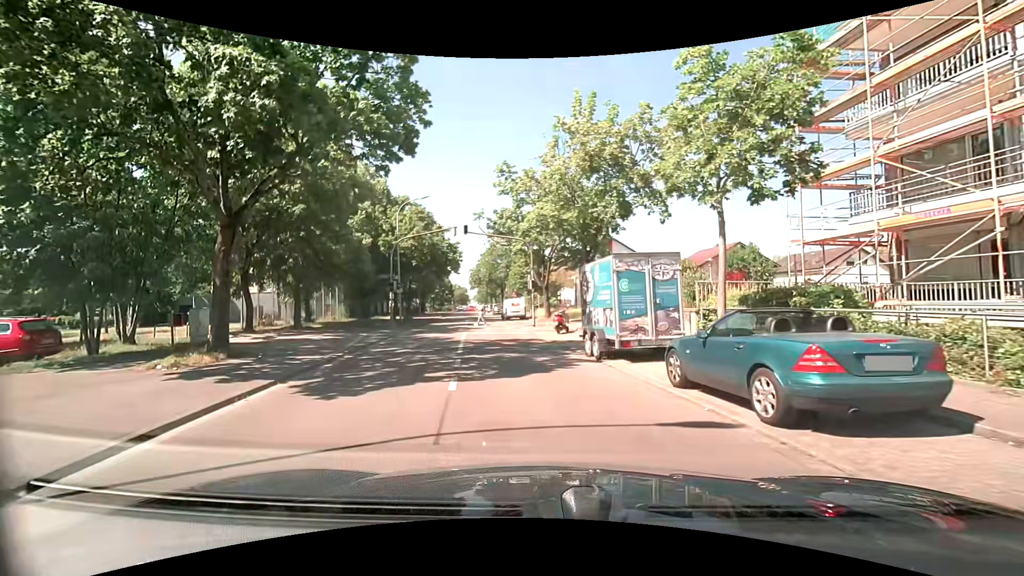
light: Day
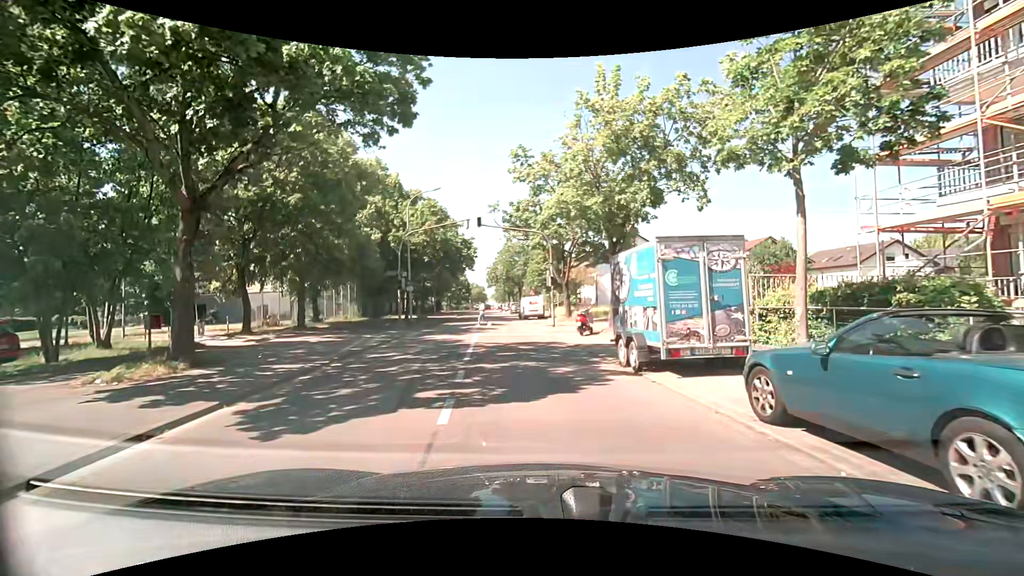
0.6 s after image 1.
(0.0, +2.4) m; -2°
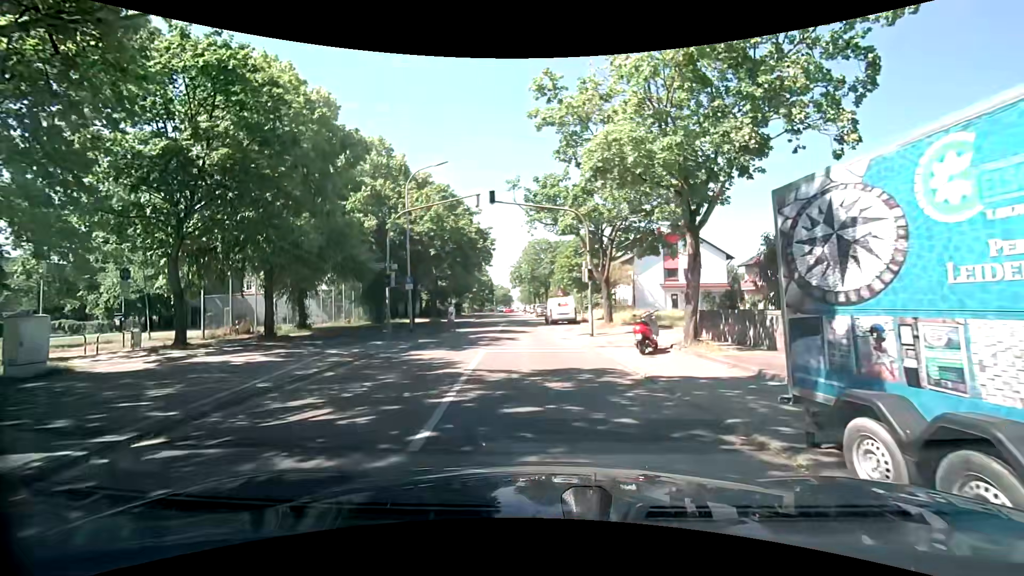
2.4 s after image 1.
(-0.2, +7.0) m; -2°
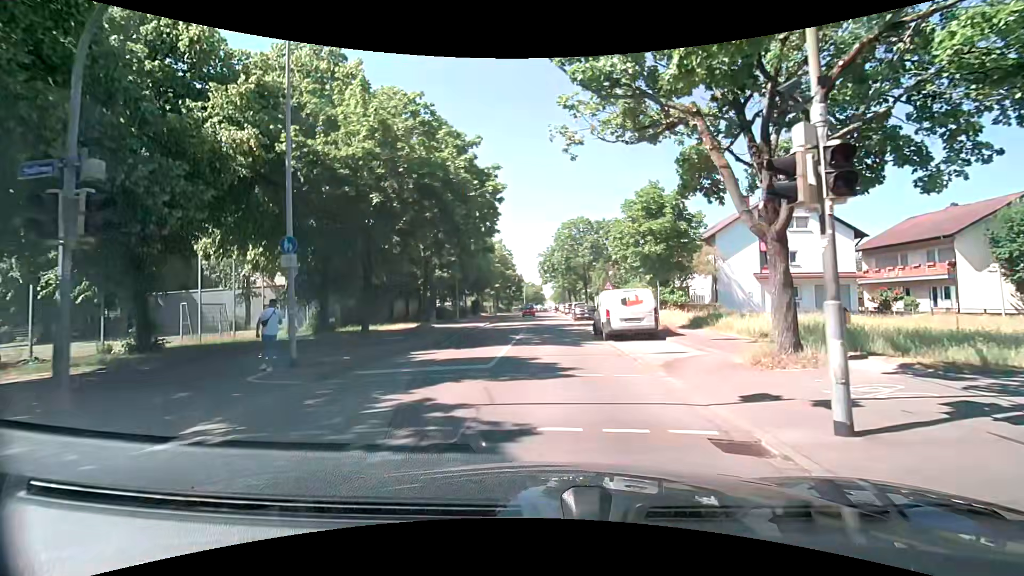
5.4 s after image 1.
(-0.8, +16.2) m; -6°
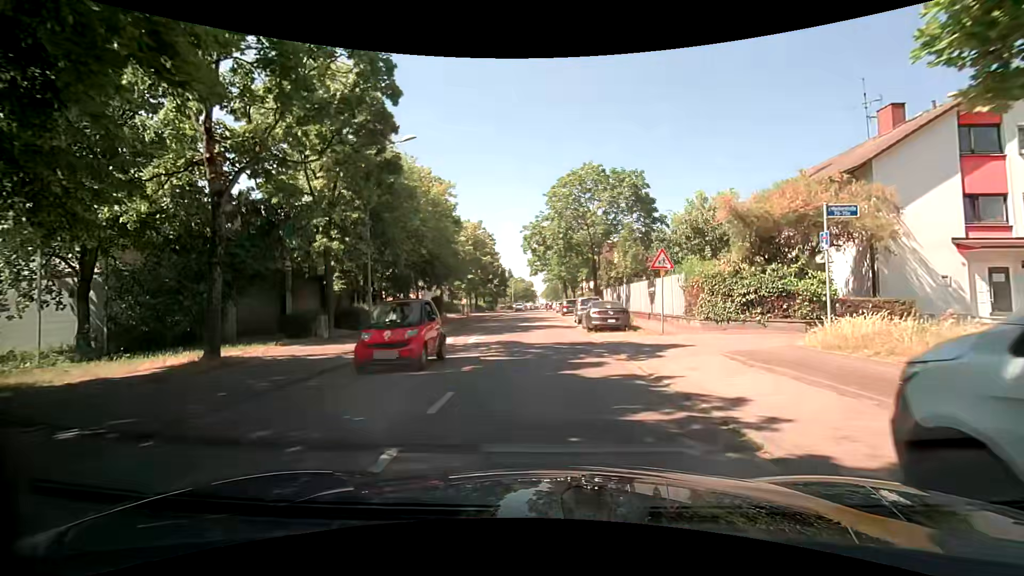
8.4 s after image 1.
(+0.6, +19.6) m; +2°
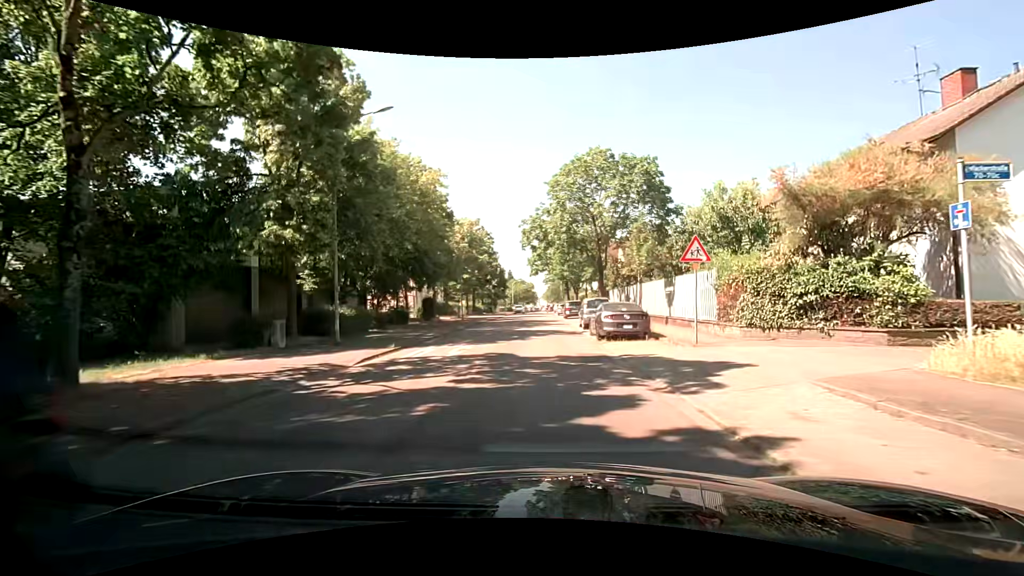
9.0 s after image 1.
(0.0, +3.8) m; -1°
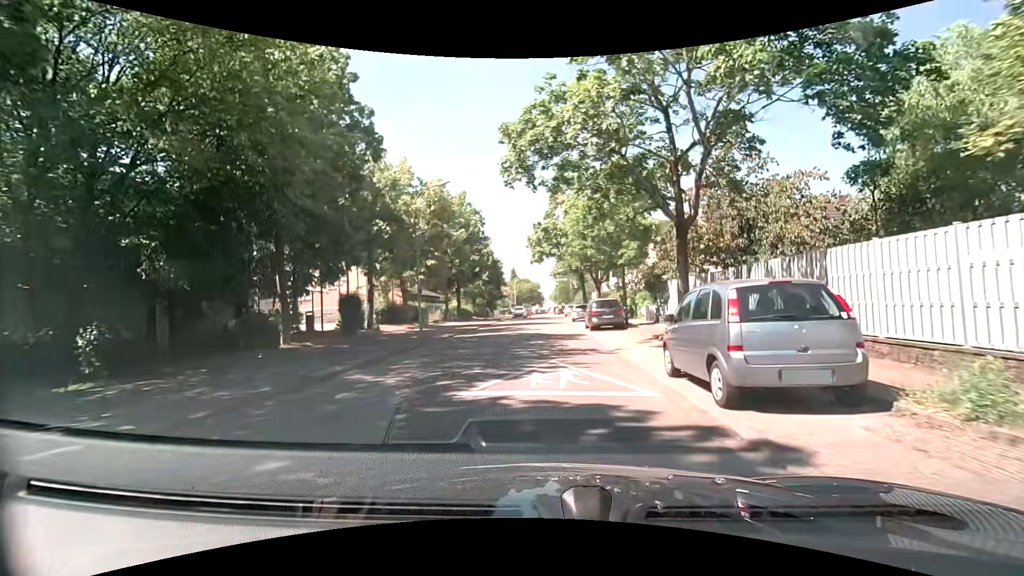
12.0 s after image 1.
(+0.5, +19.3) m; +1°
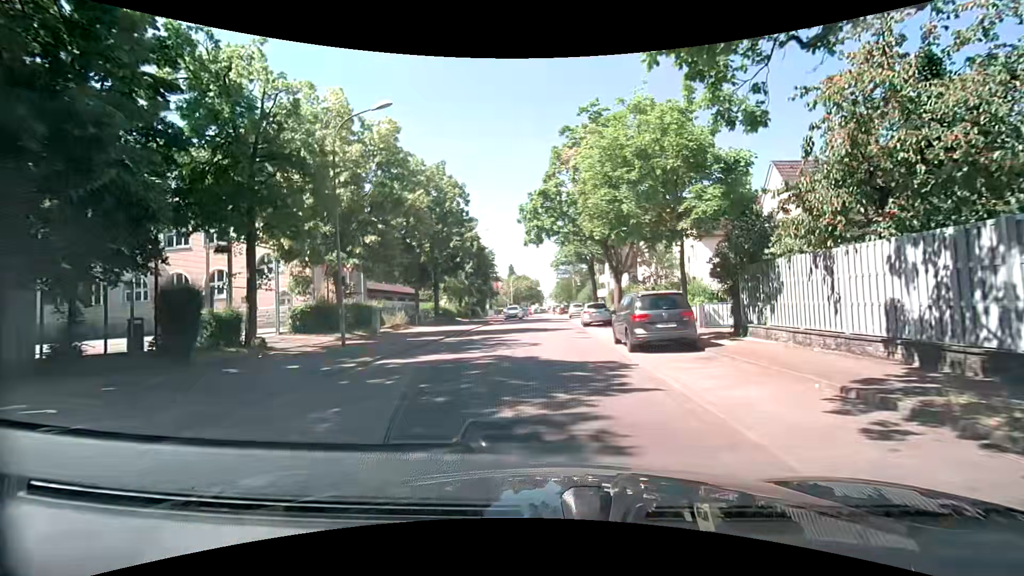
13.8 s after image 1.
(+0.1, +12.0) m; -1°
(0, +10) (+1, +20) (+1, +30) (+2, +40) (+2, +50) (+2, +60) (+2, +70) (+3, +80) (+3, +90) (+4, +100) m
